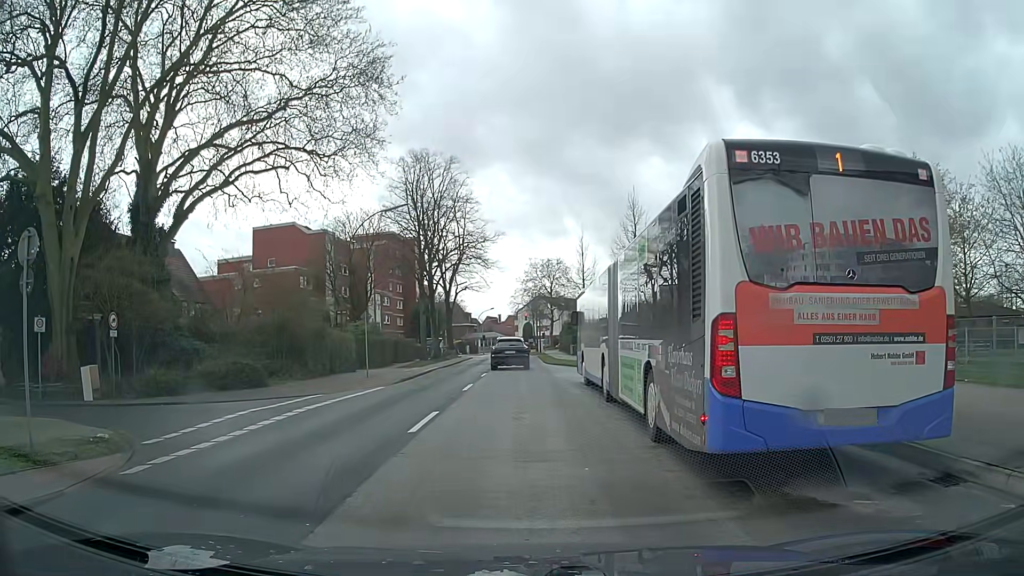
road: secondary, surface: asphalt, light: Day
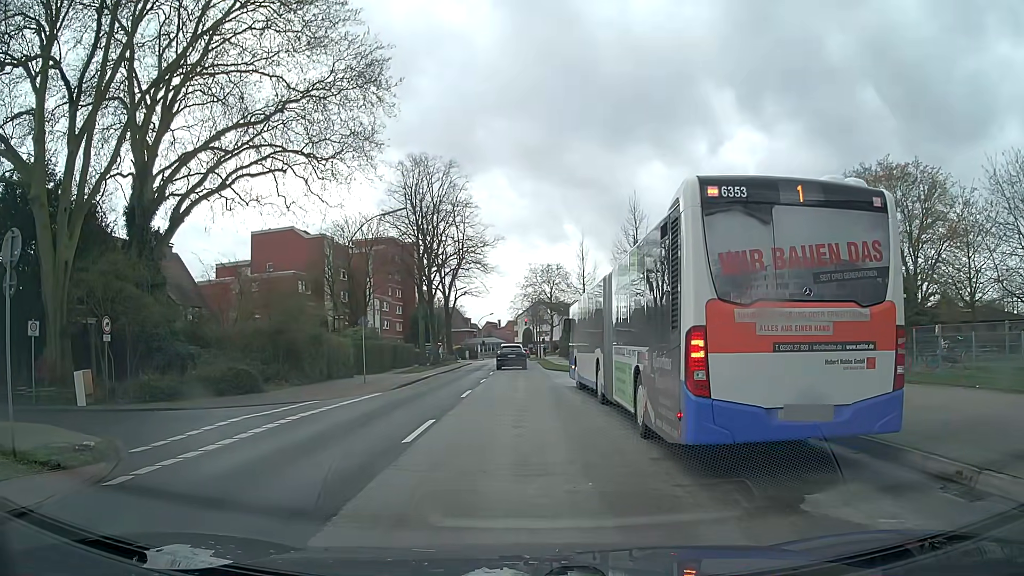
(0.0, +0.5) m; 0°
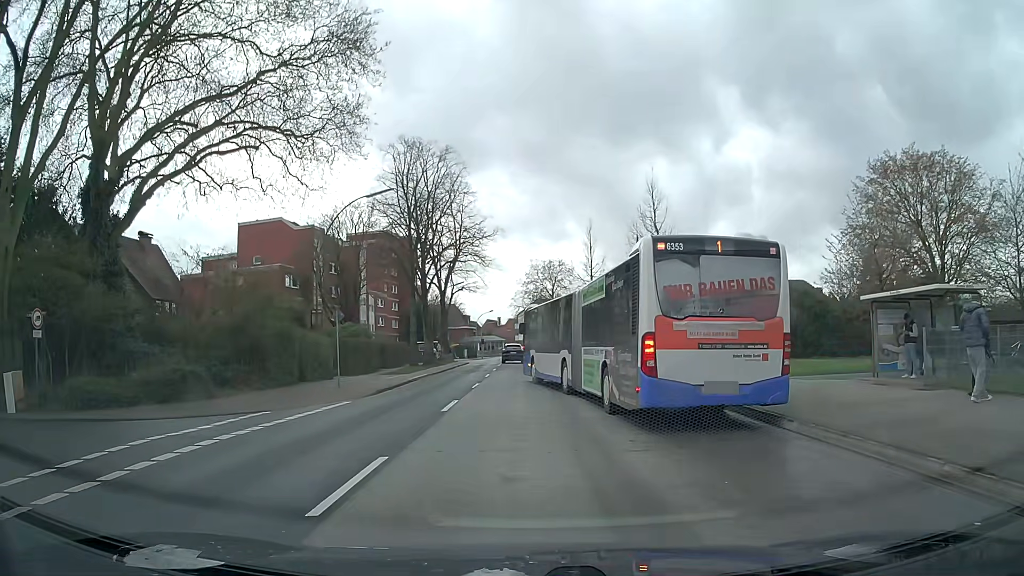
(+0.1, +4.6) m; +2°
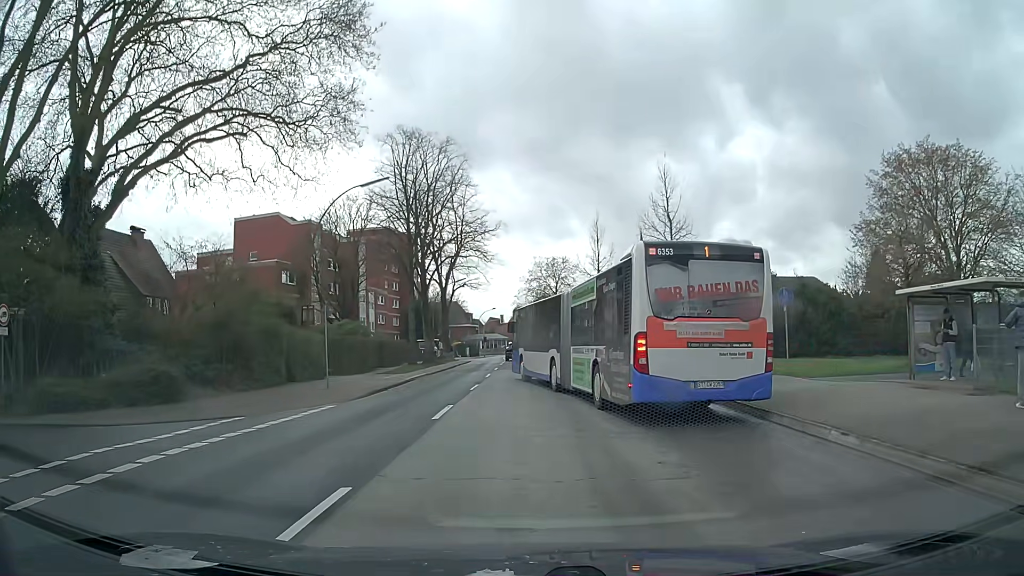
(0.0, +2.0) m; -1°
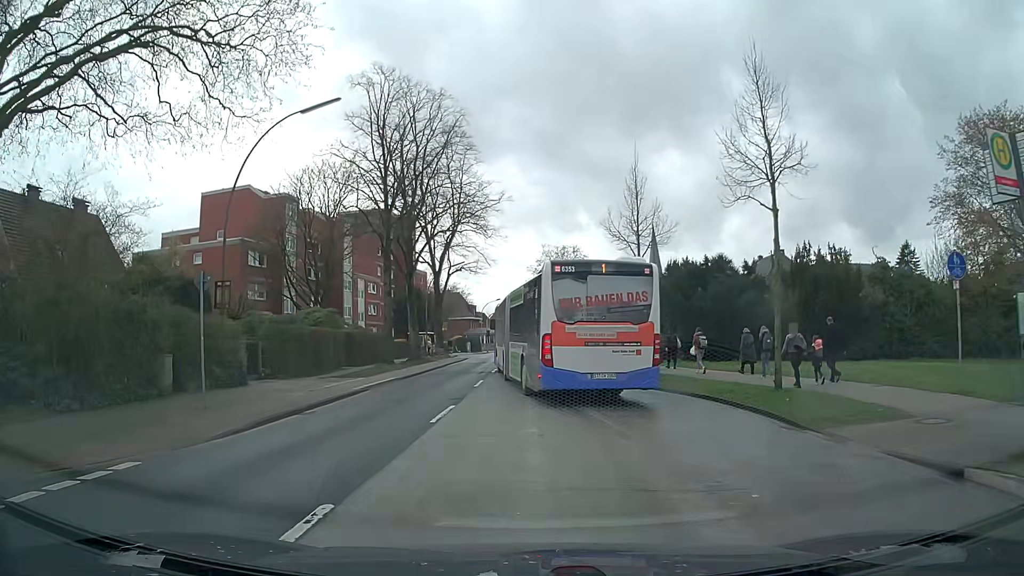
(-0.1, +10.3) m; -2°
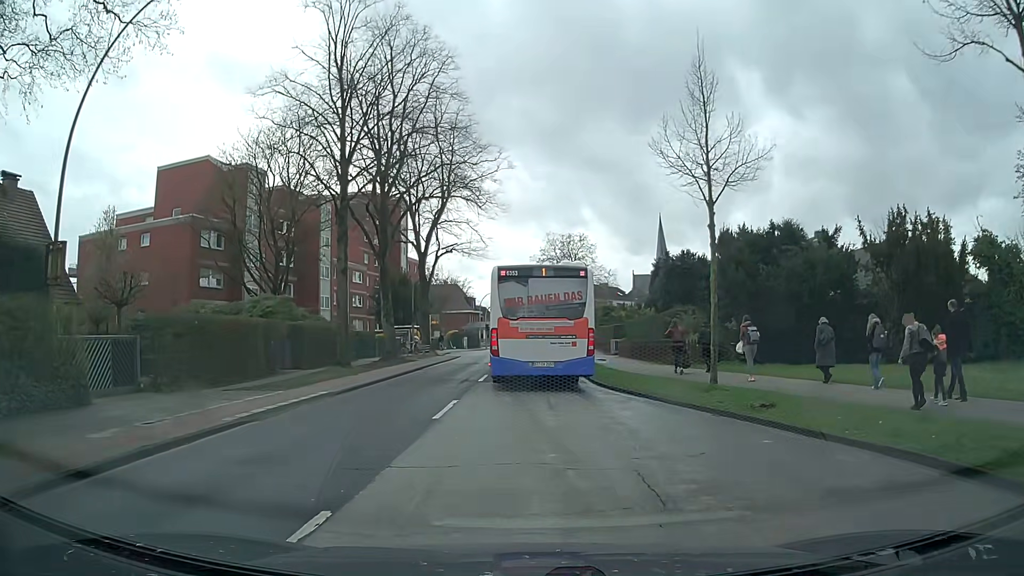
(+0.2, +9.5) m; +2°
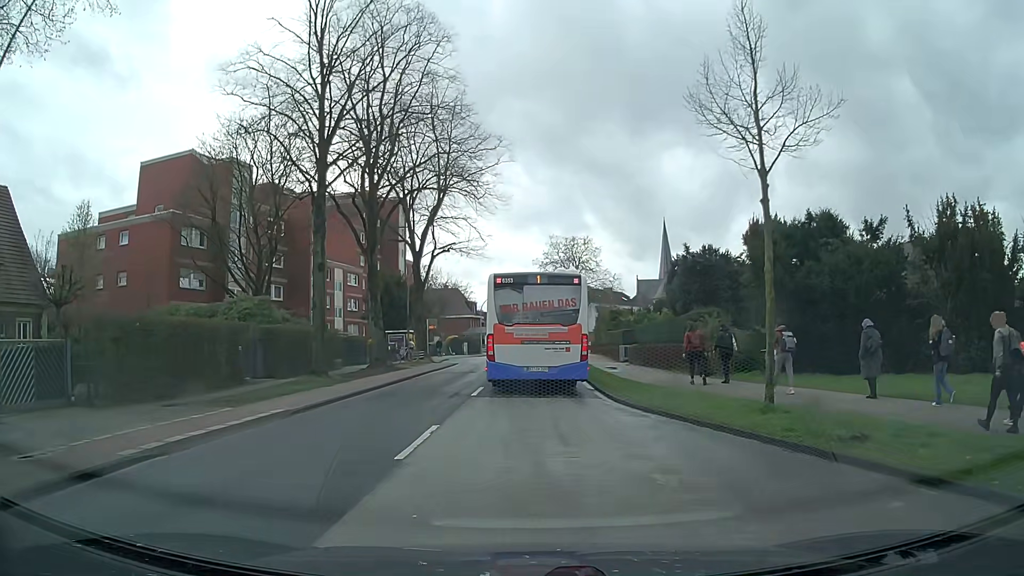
(0.0, +3.4) m; -1°
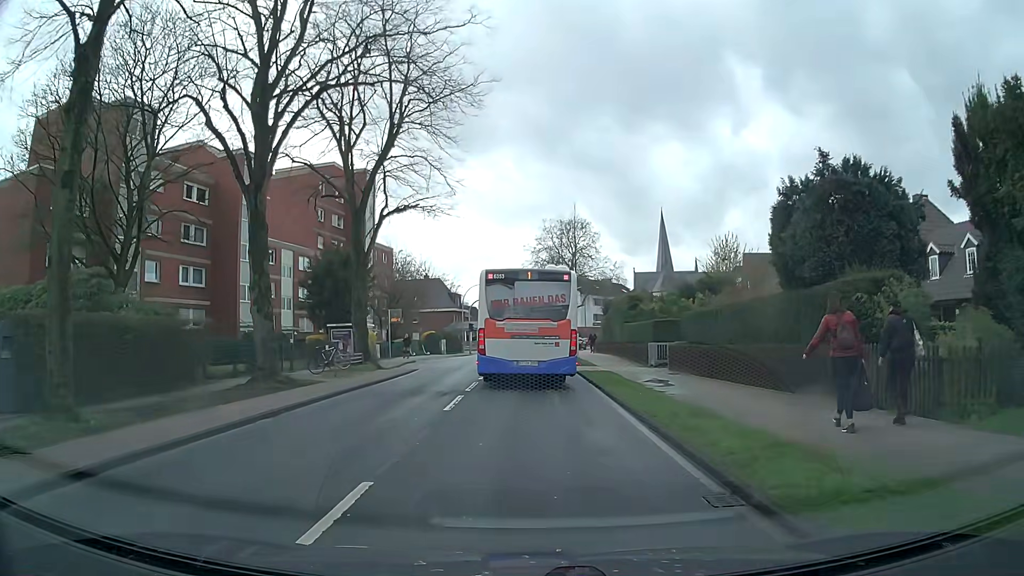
(+0.1, +13.8) m; +1°
